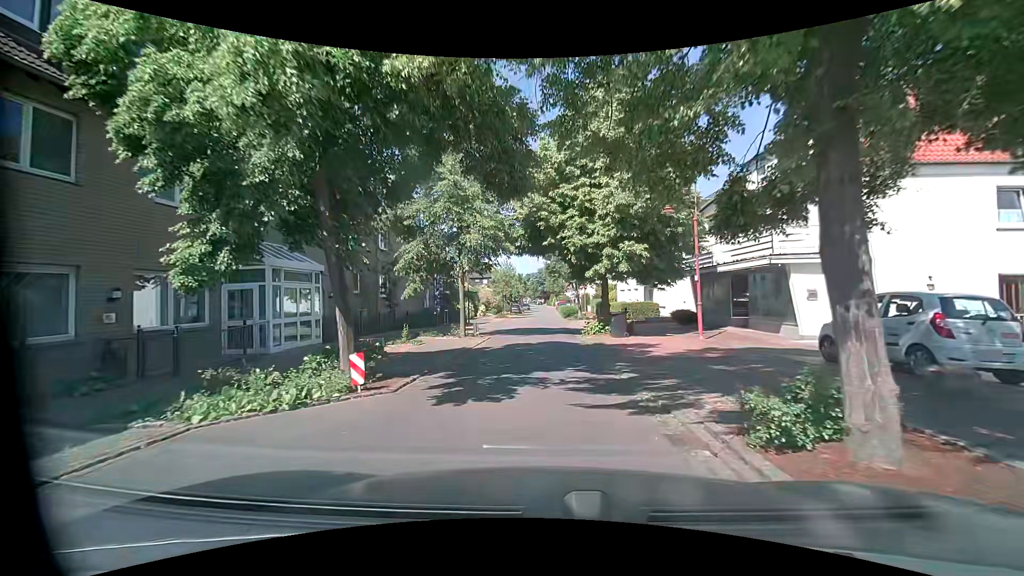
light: Day
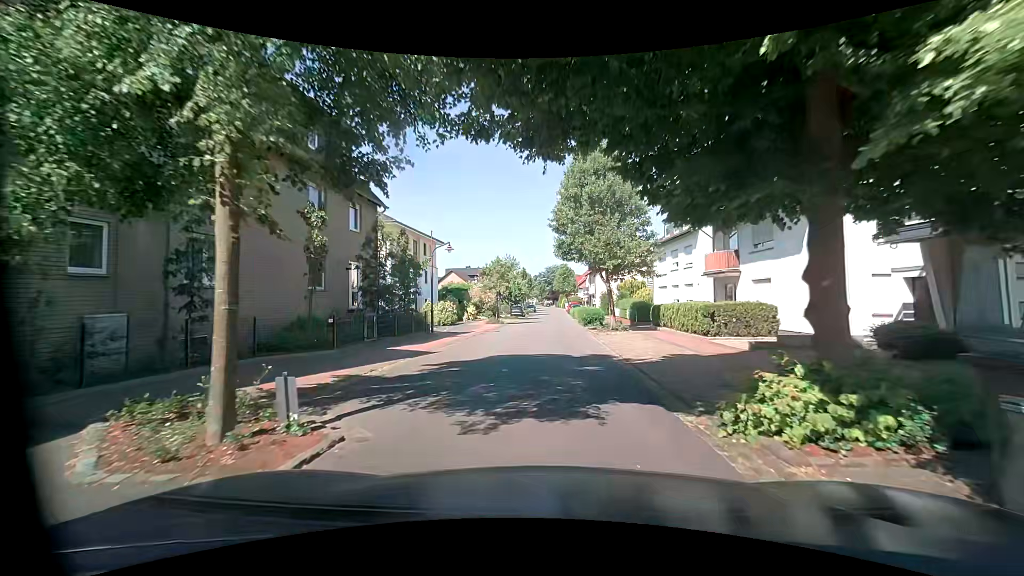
(+0.2, +17.0) m; -1°
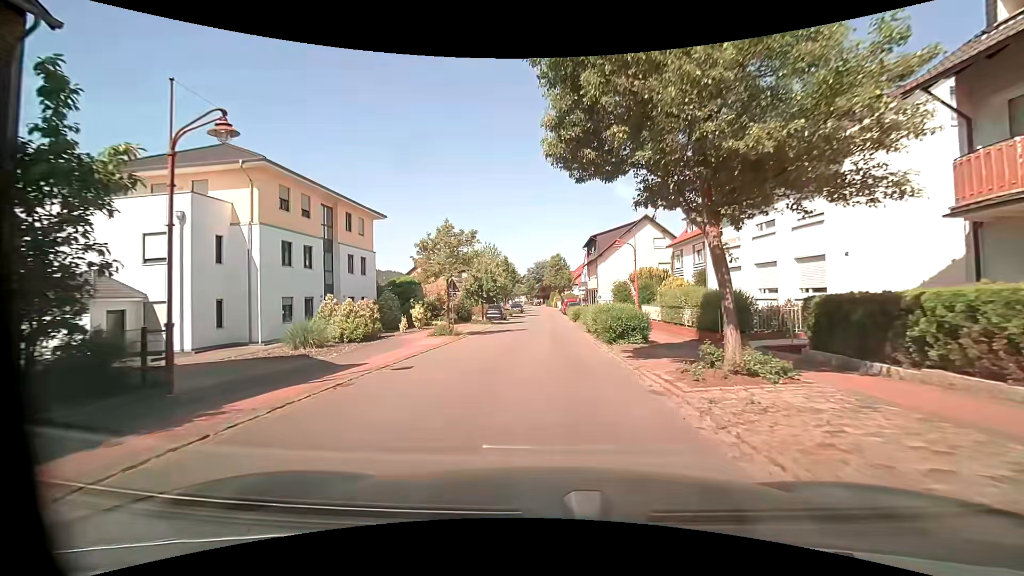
(+0.6, +18.4) m; +2°
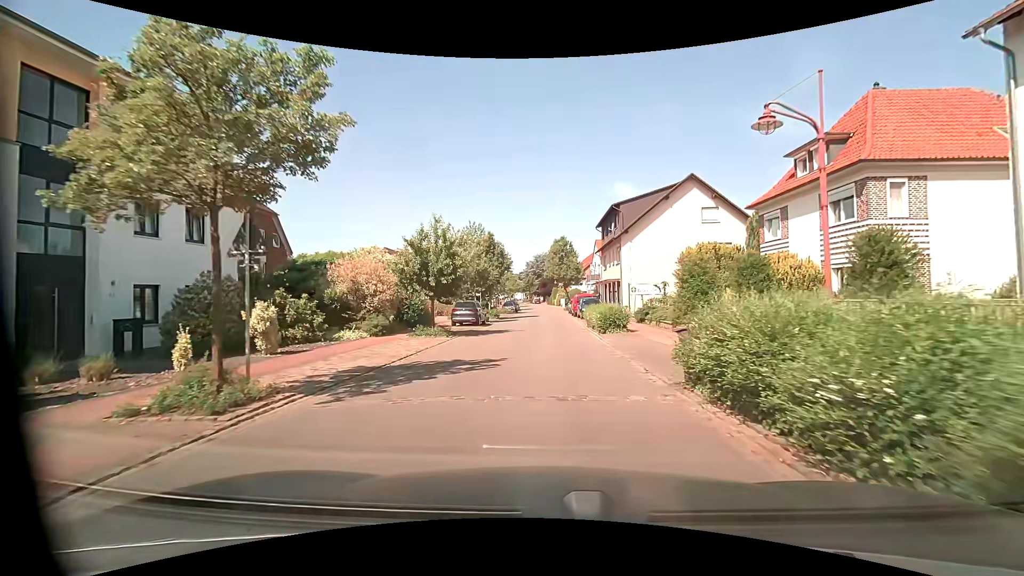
(0.0, +18.5) m; 0°
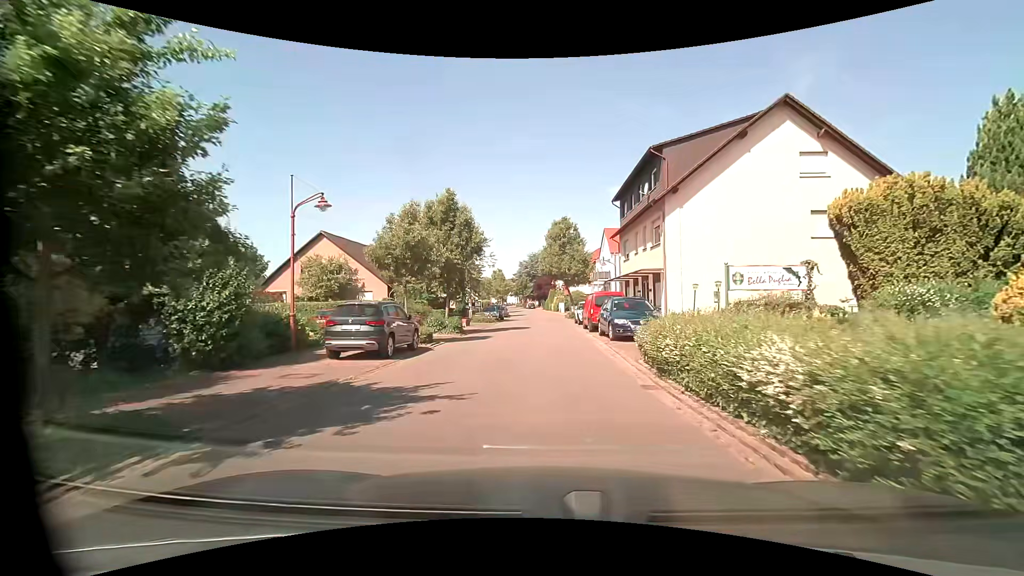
(0.0, +17.4) m; +1°
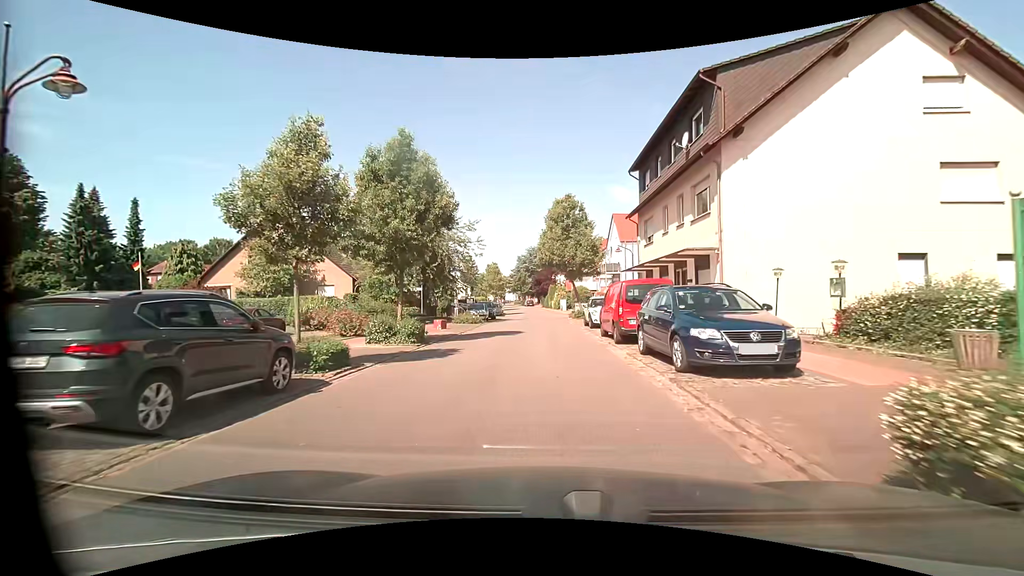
(0.0, +8.5) m; 0°
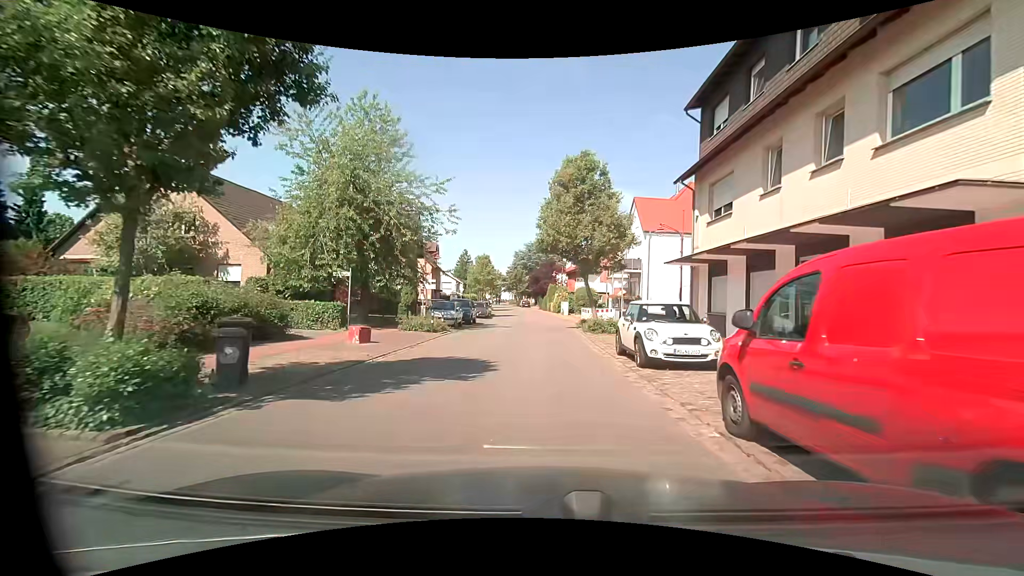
(-0.1, +11.9) m; 0°
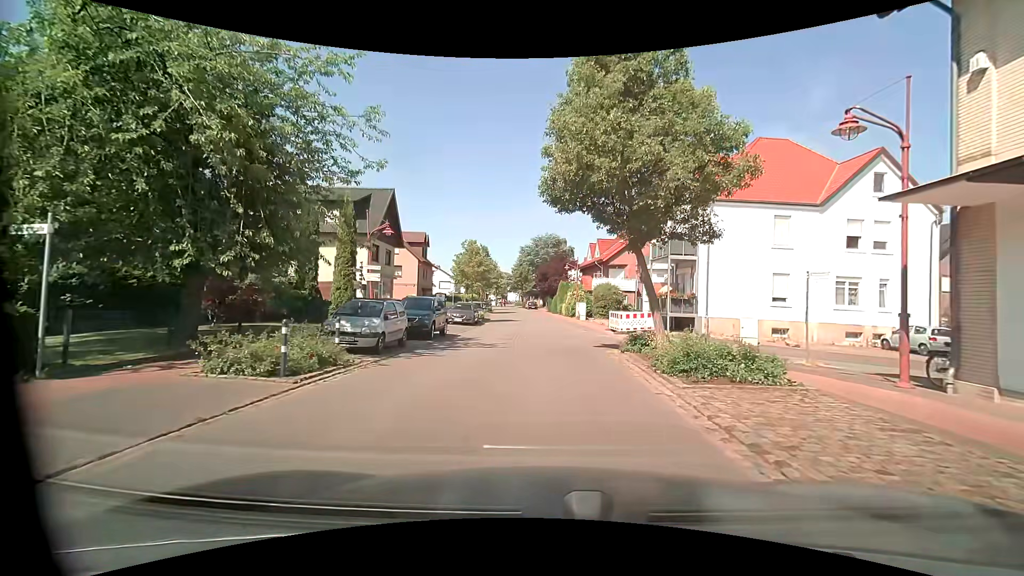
(-0.1, +12.9) m; -2°
